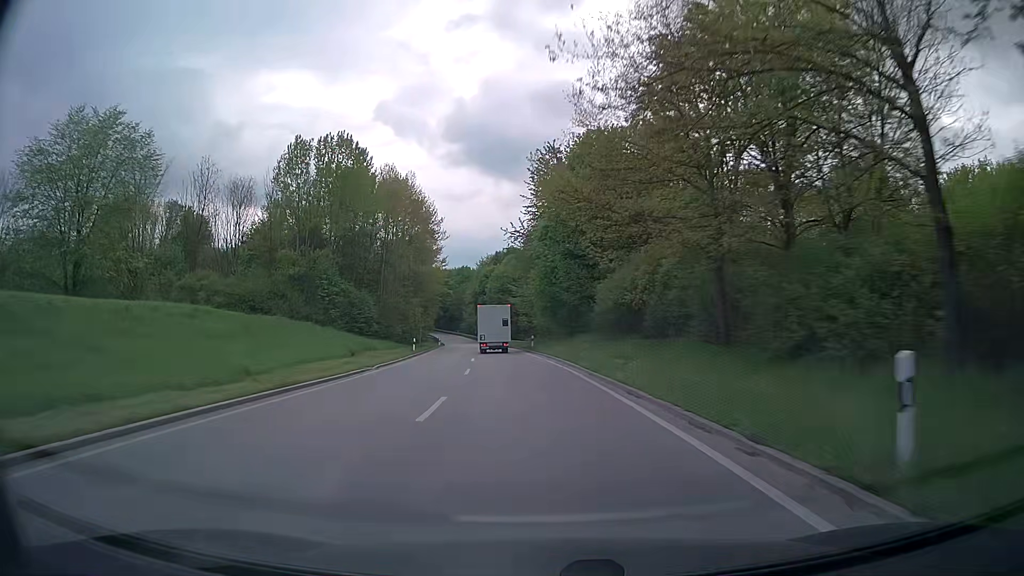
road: secondary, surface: asphalt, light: Day
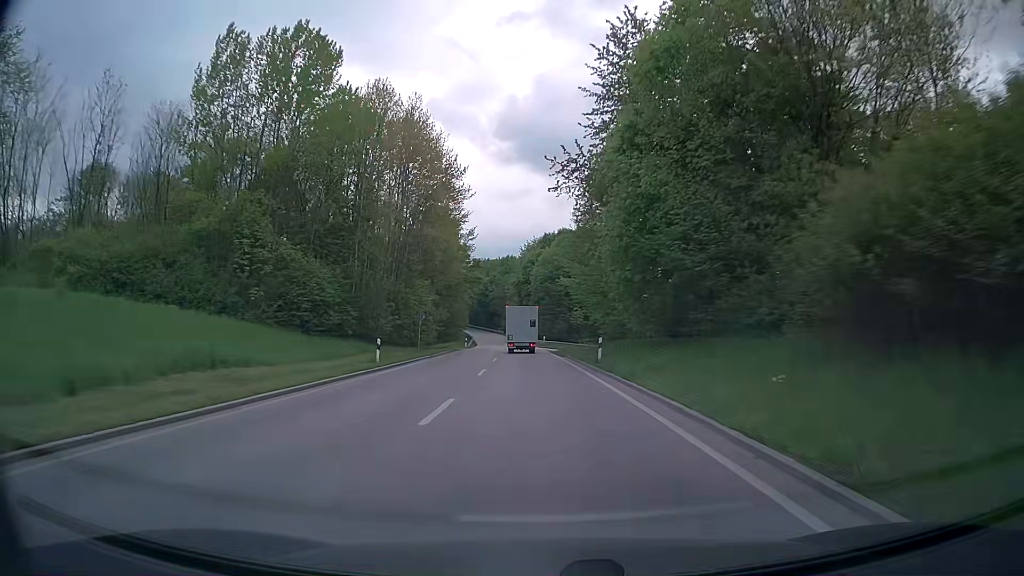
(-1.2, +24.8) m; -5°
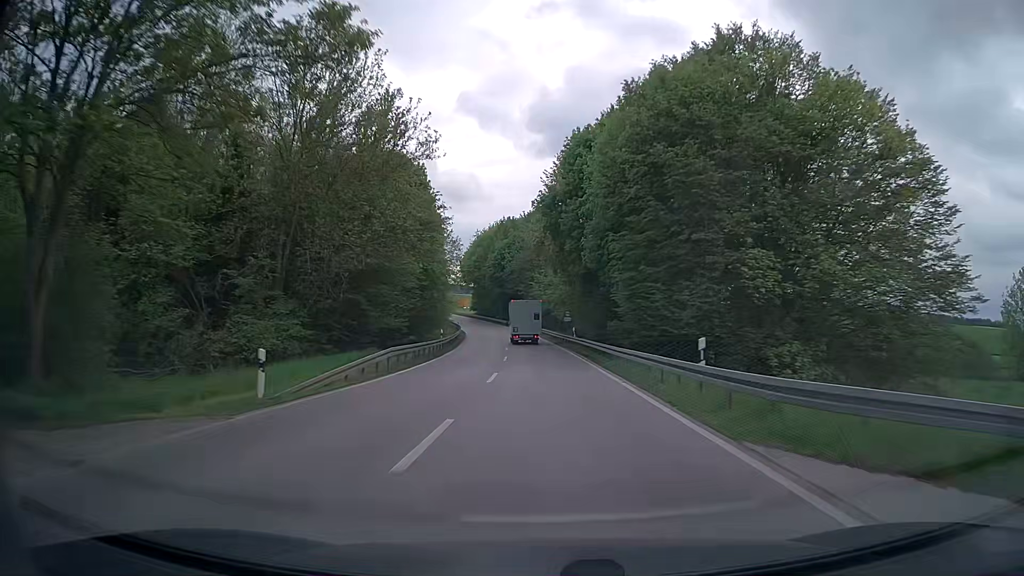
(-1.9, +64.3) m; -3°
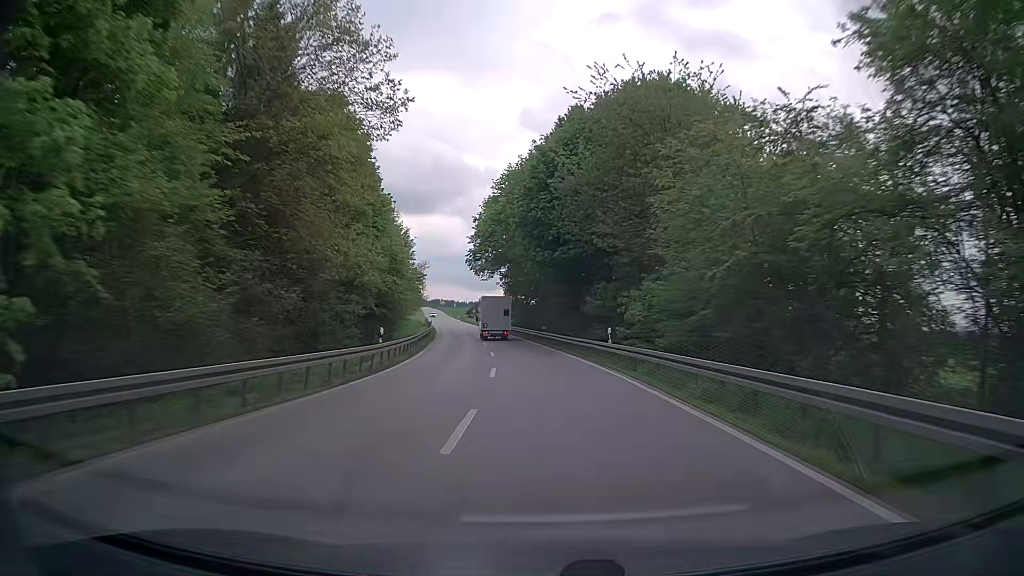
(-2.7, +66.6) m; -5°
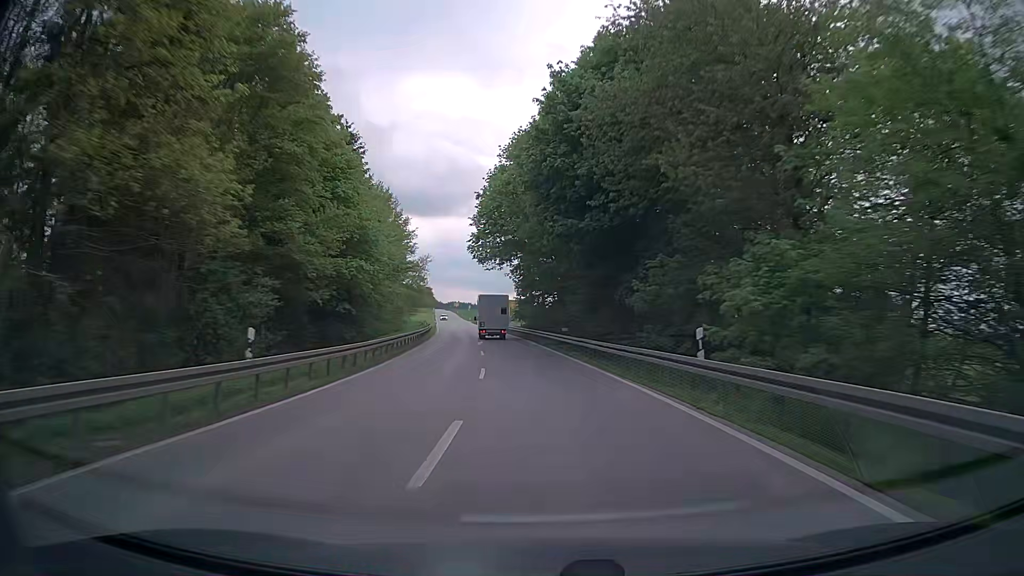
(-0.3, +13.2) m; -2°
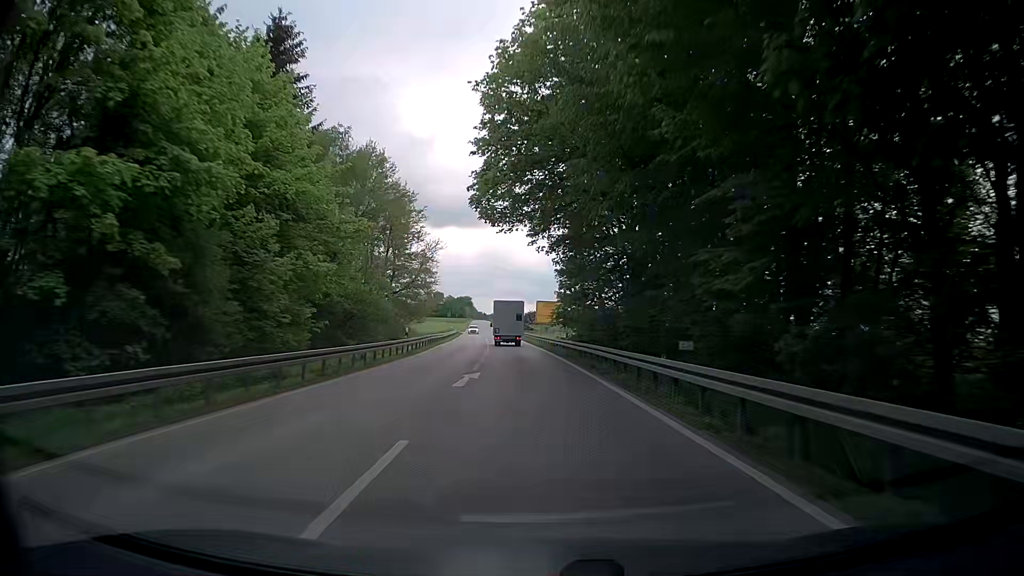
(-0.8, +25.8) m; -4°
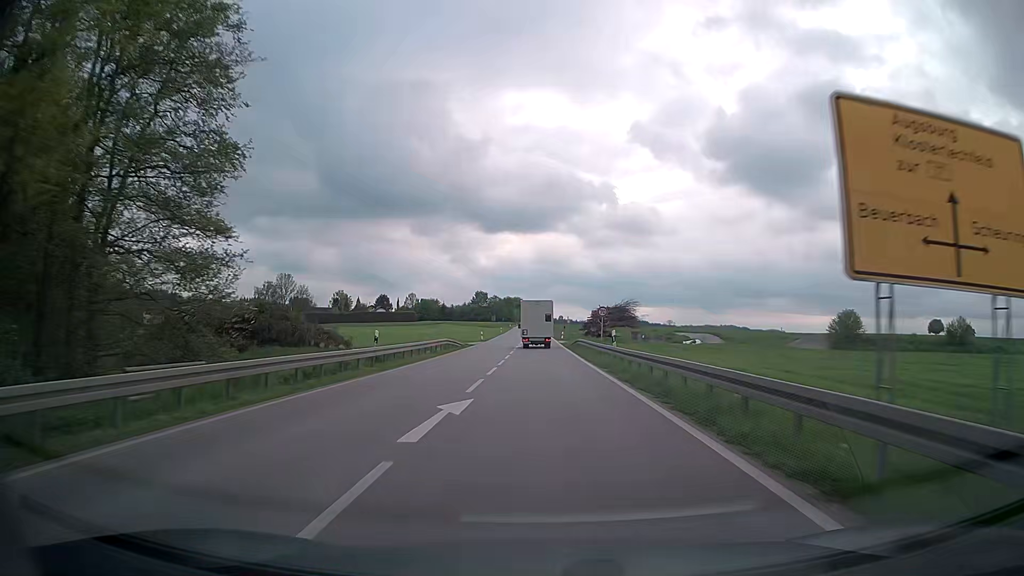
(-3.1, +61.7) m; -5°
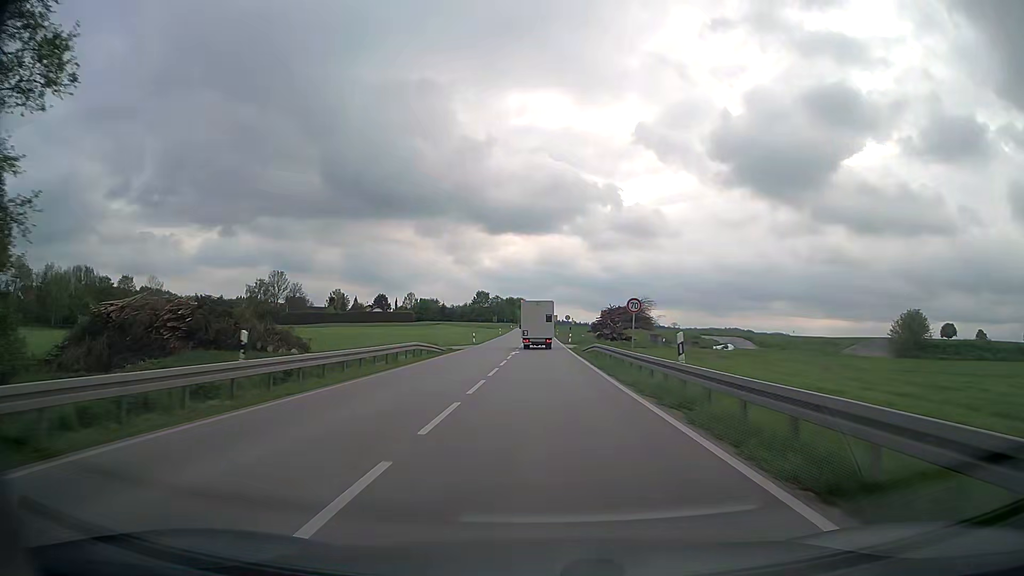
(0.0, +11.9) m; 0°
(0, +10) (0, +20) (0, +30) (0, +40) (0, +50) (-1, +60) (-1, +70) (-1, +80) (-1, +90) (-1, +100) m
